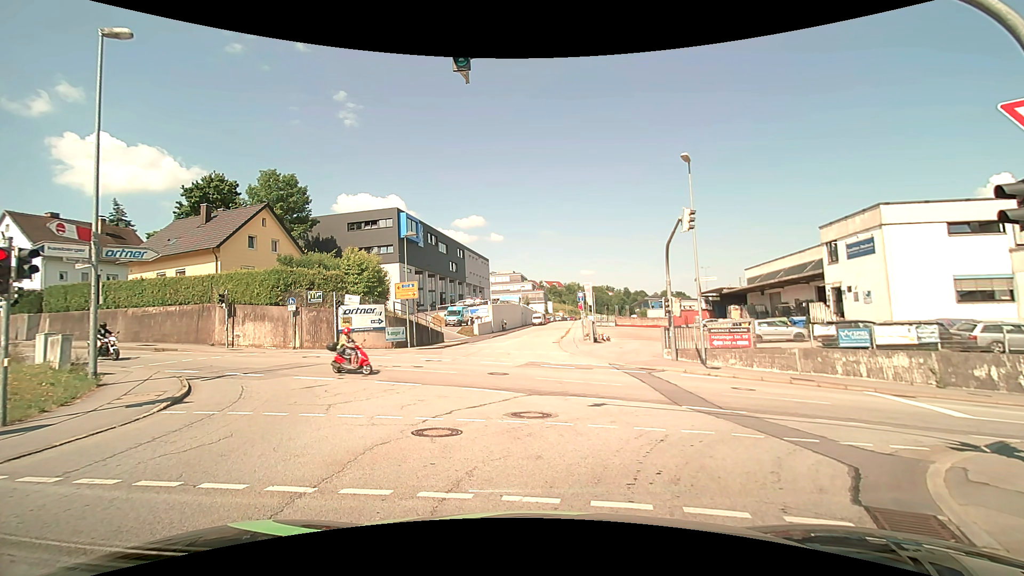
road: residential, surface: asphalt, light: Day
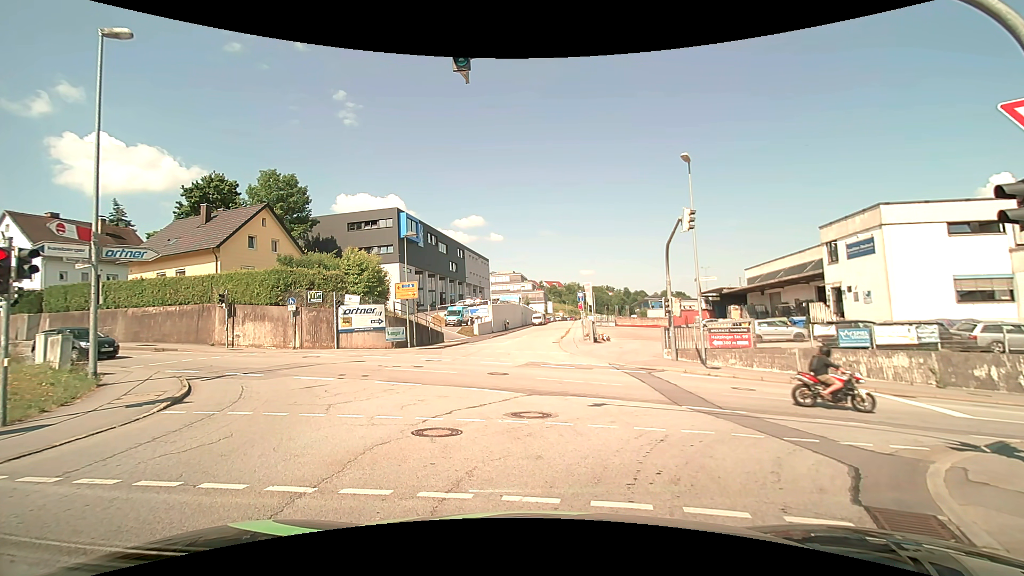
(0.0, 0.0) m; 0°
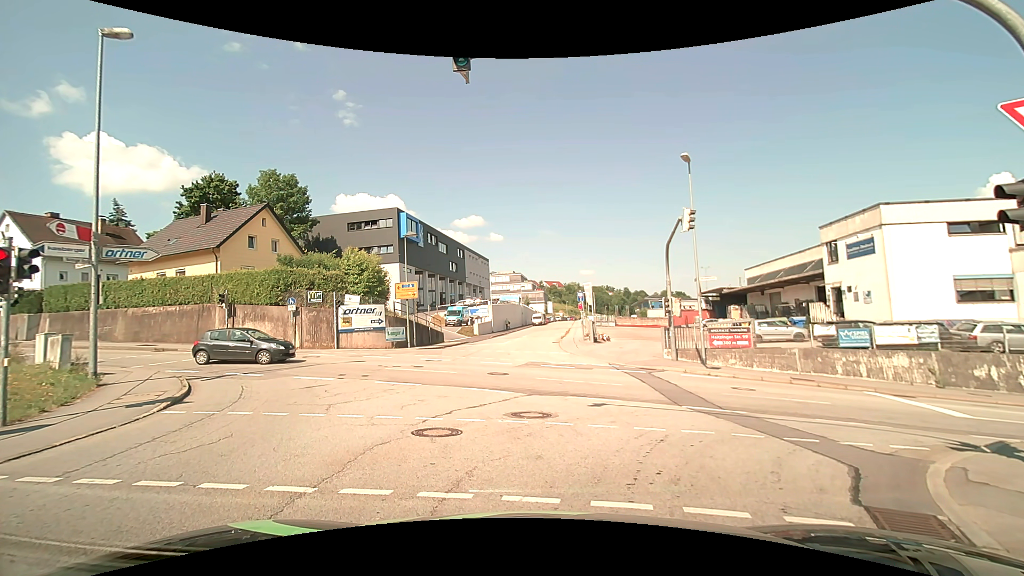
(0.0, 0.0) m; 0°
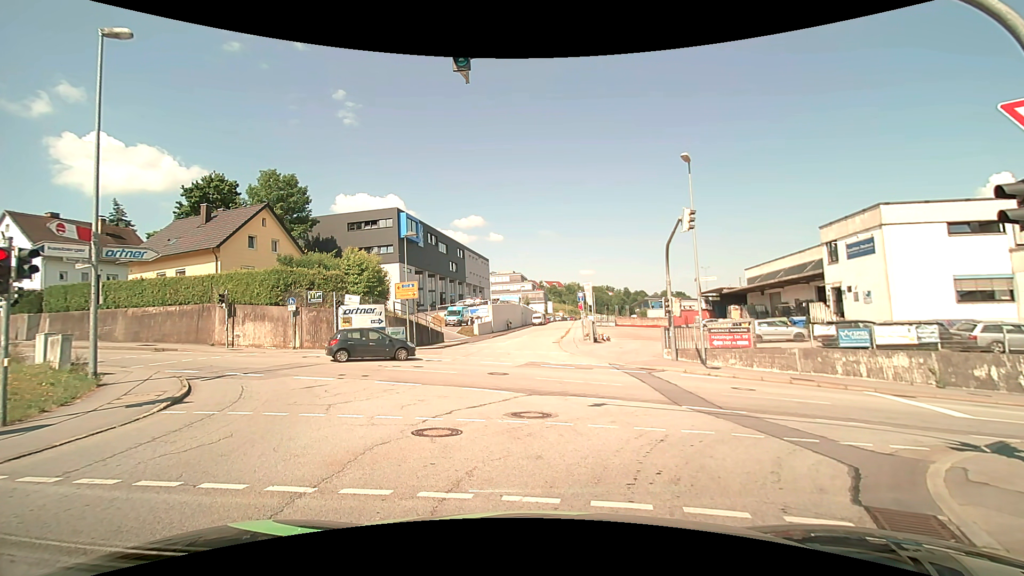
(0.0, 0.0) m; 0°
